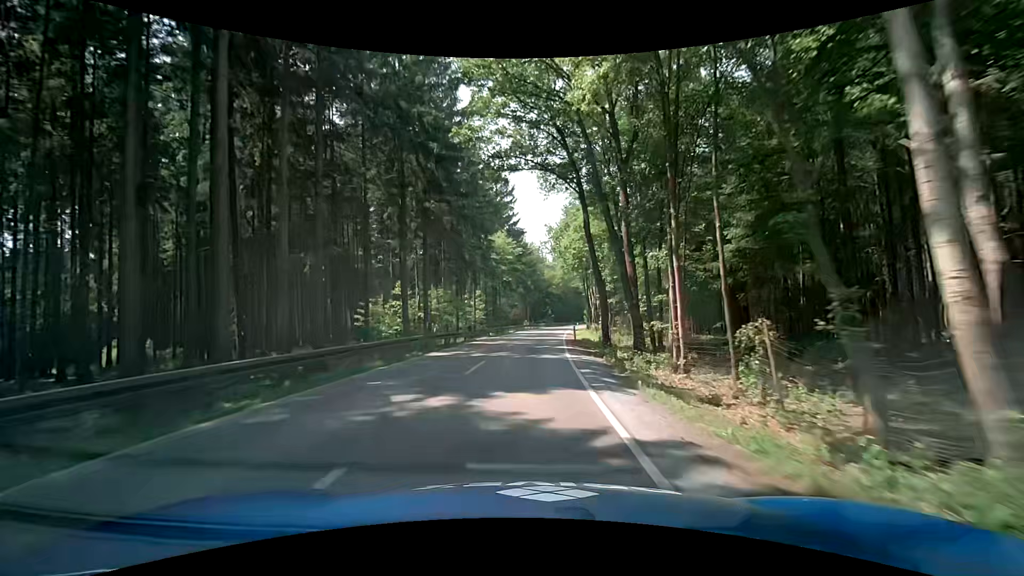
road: tertiary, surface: asphalt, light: Day
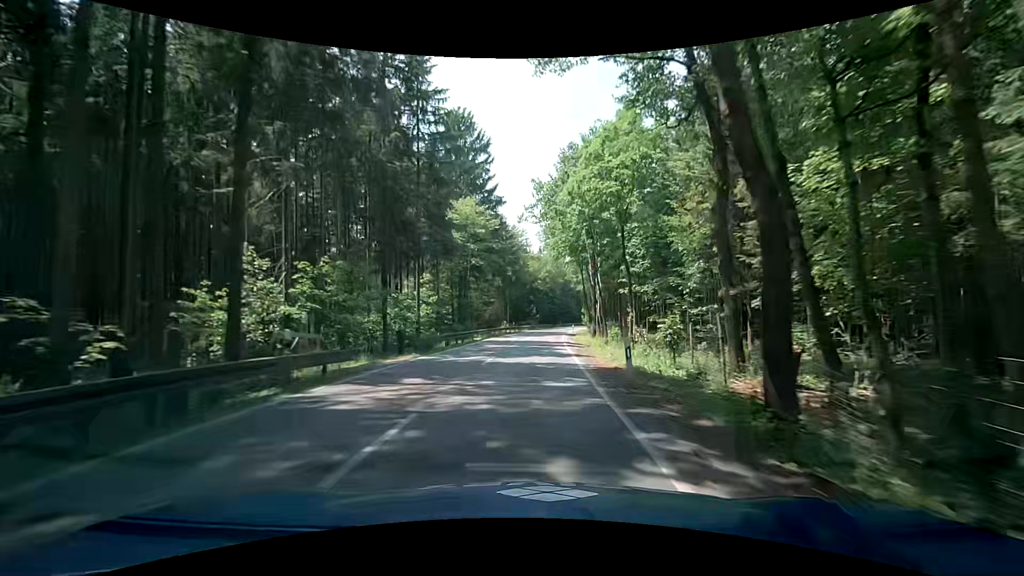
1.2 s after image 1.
(+0.1, +21.5) m; 0°
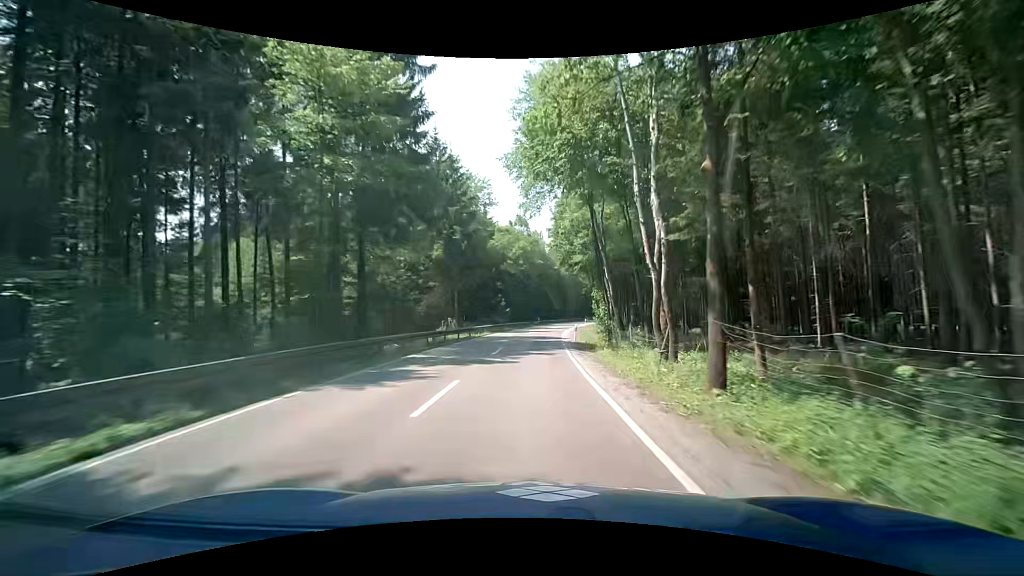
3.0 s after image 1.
(+1.2, +32.2) m; +4°
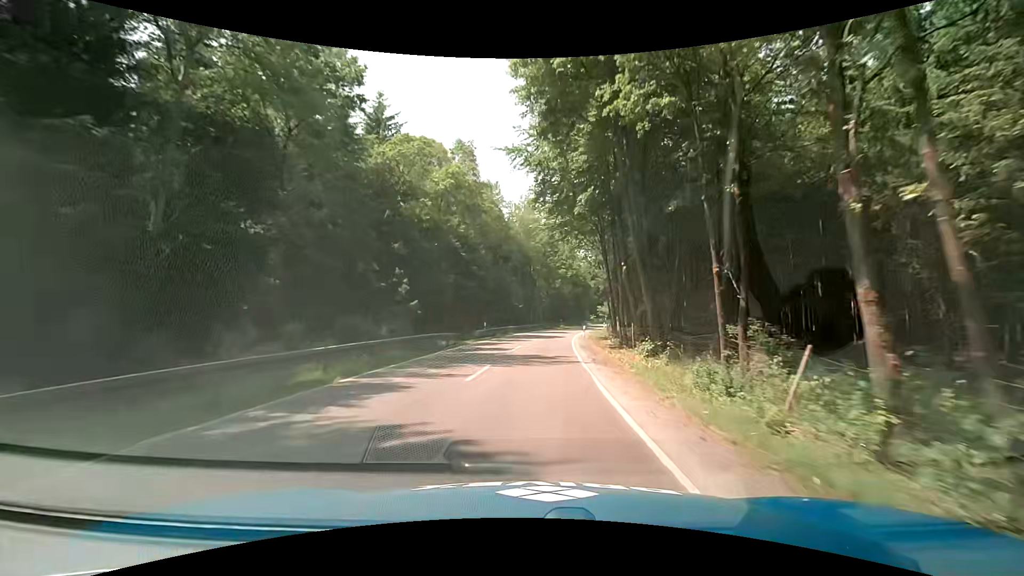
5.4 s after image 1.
(+1.2, +43.3) m; +4°
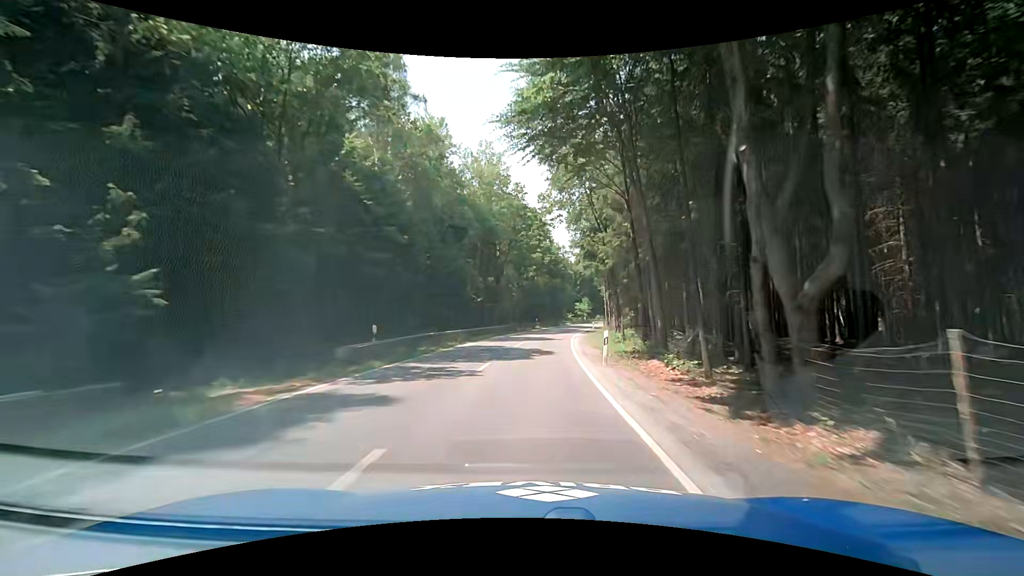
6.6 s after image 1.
(+0.6, +21.8) m; +4°
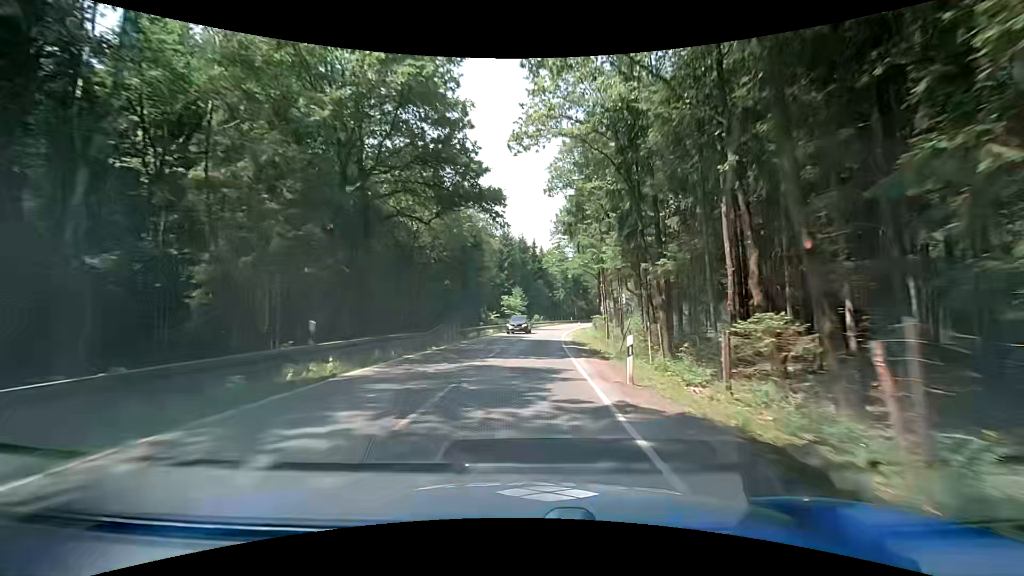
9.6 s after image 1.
(+3.8, +54.3) m; +8°
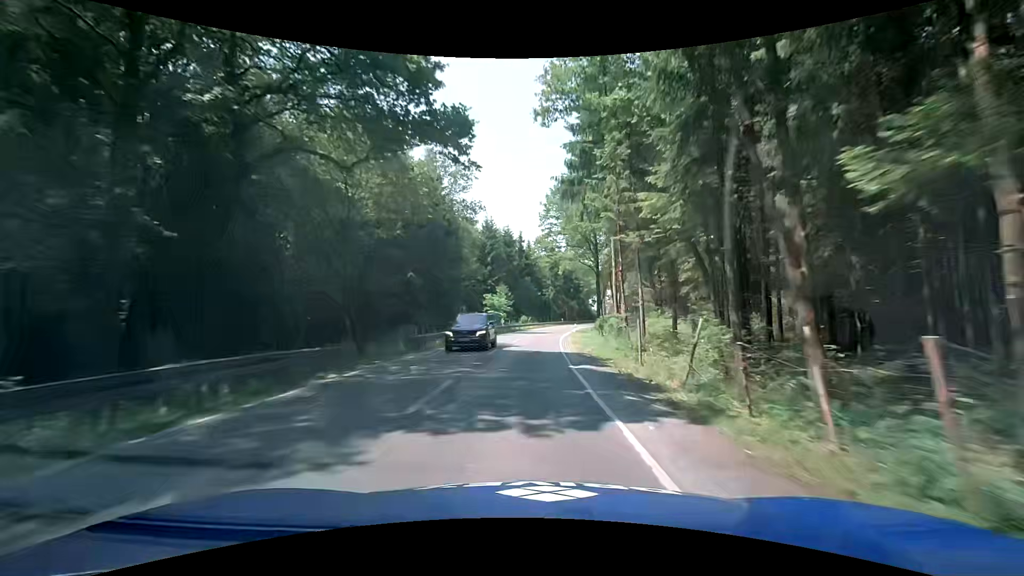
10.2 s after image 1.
(+0.2, +10.8) m; +2°
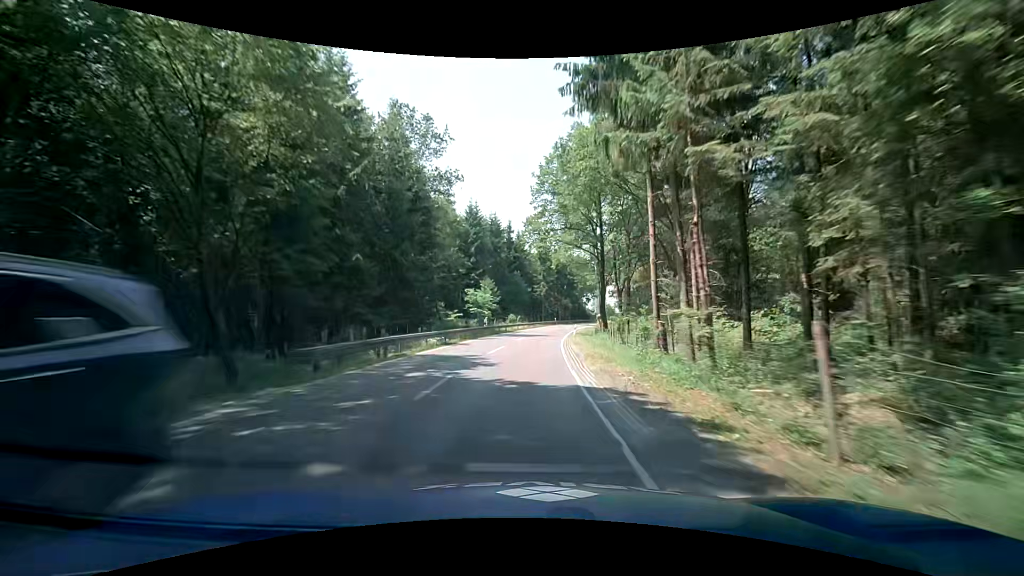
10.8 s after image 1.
(0.0, +10.8) m; 0°
